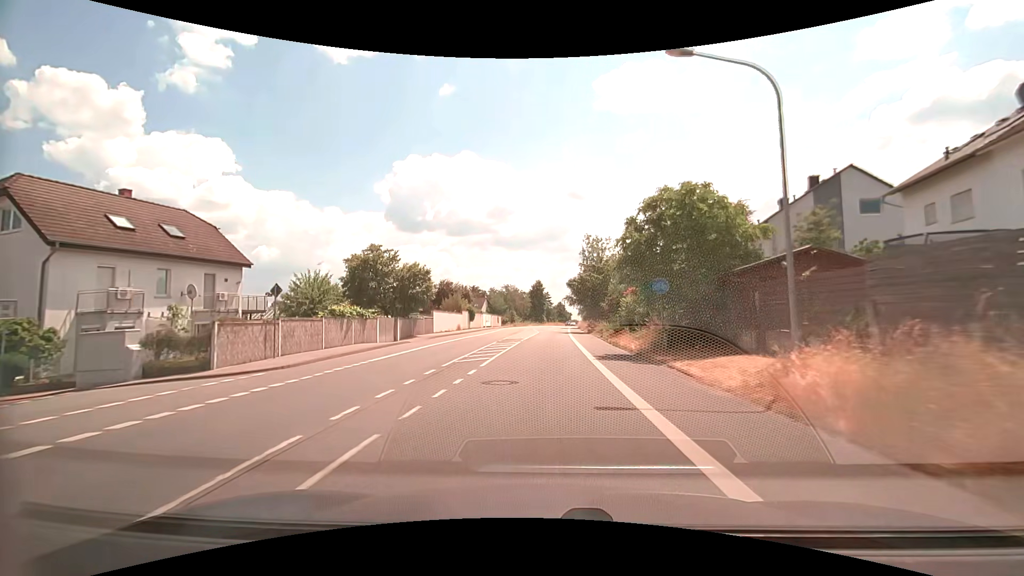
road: primary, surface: asphalt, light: Day
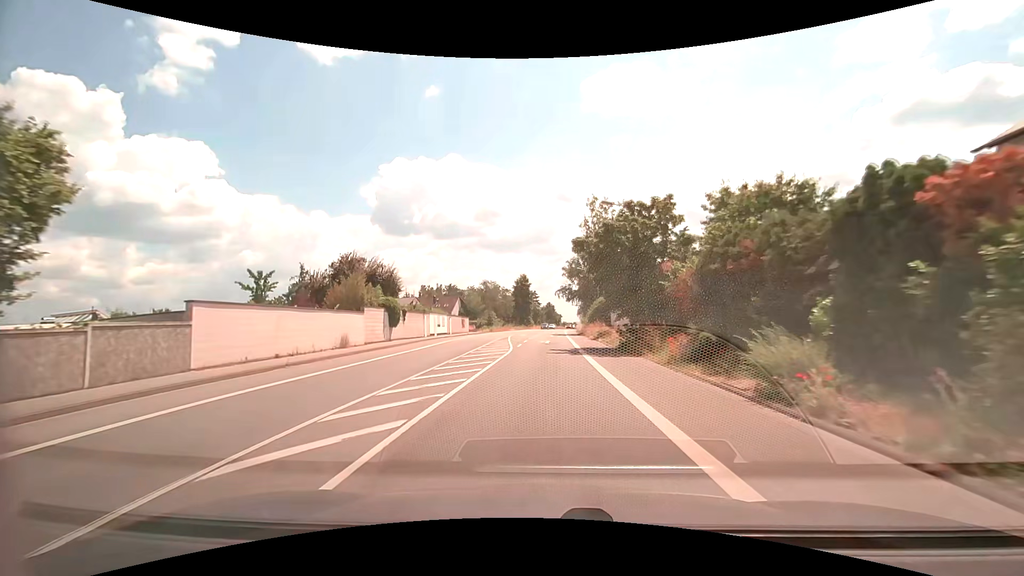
(+0.5, +30.5) m; +2°
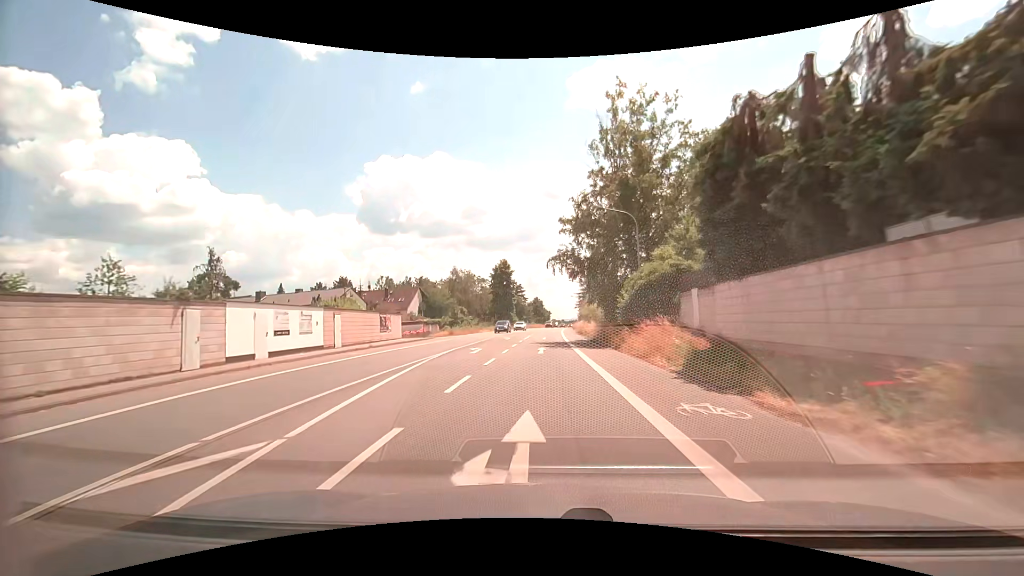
(+0.4, +30.4) m; +2°
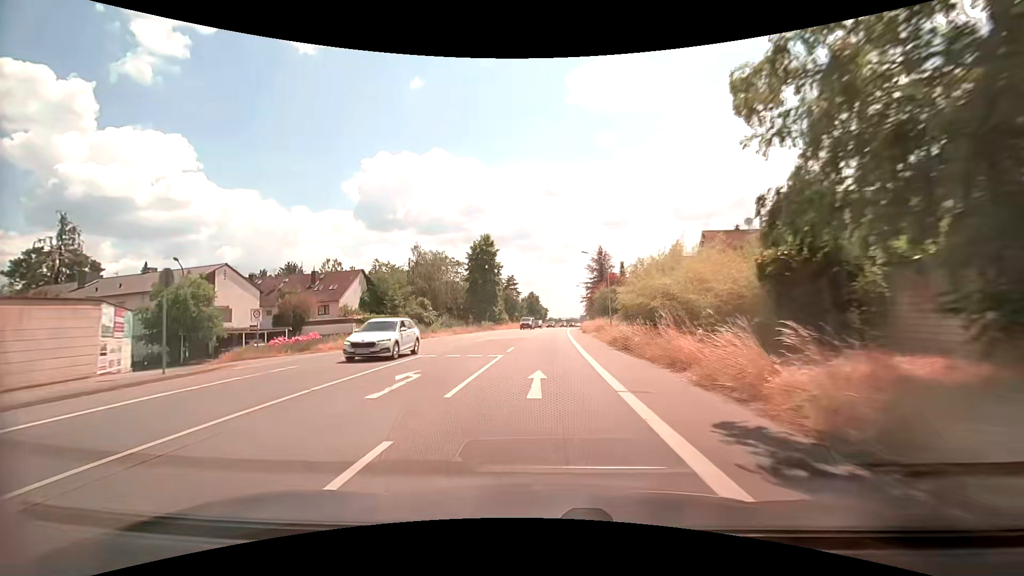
(+0.1, +30.3) m; 0°
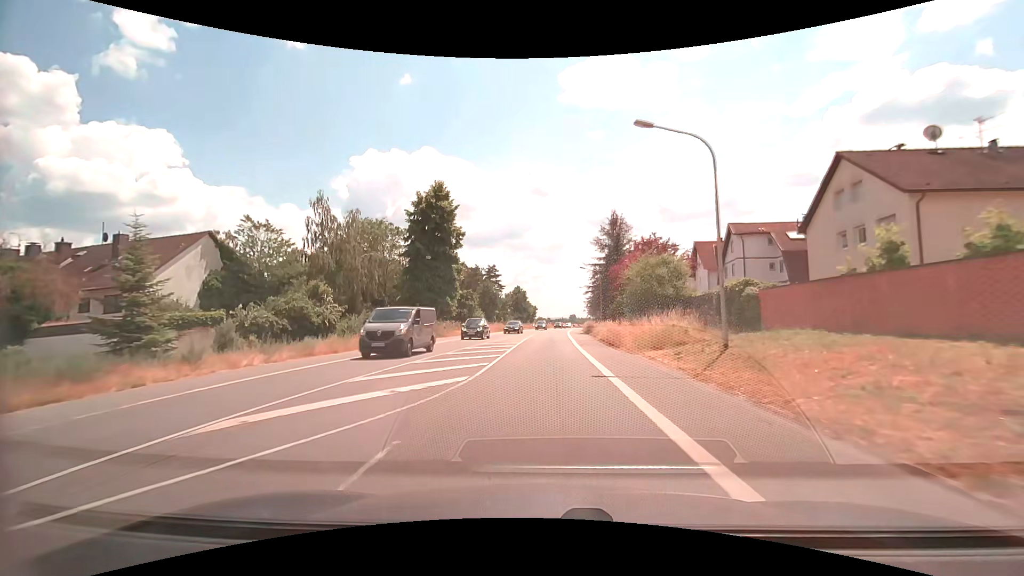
(+0.5, +30.4) m; +2°
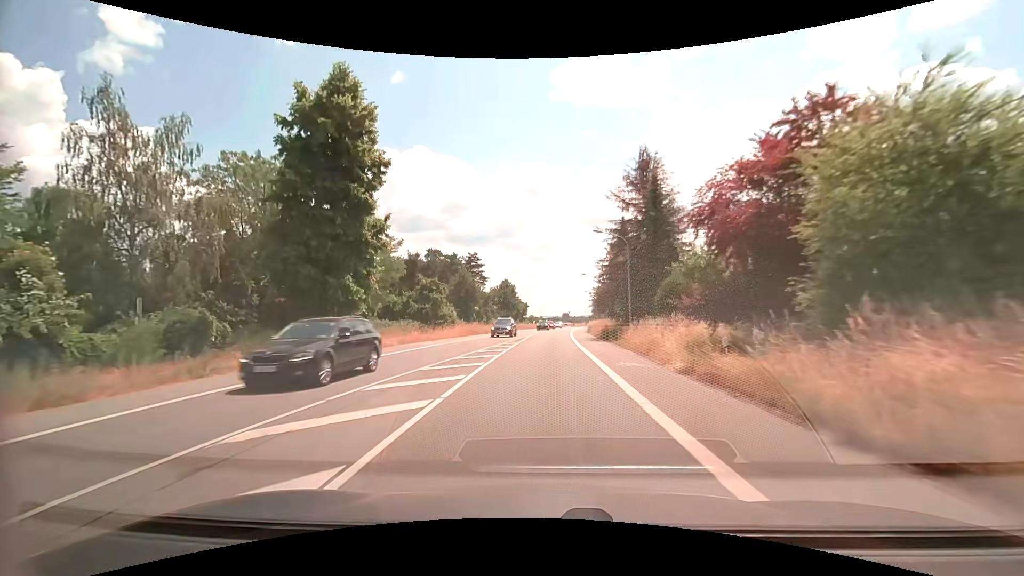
(+0.2, +22.9) m; +1°
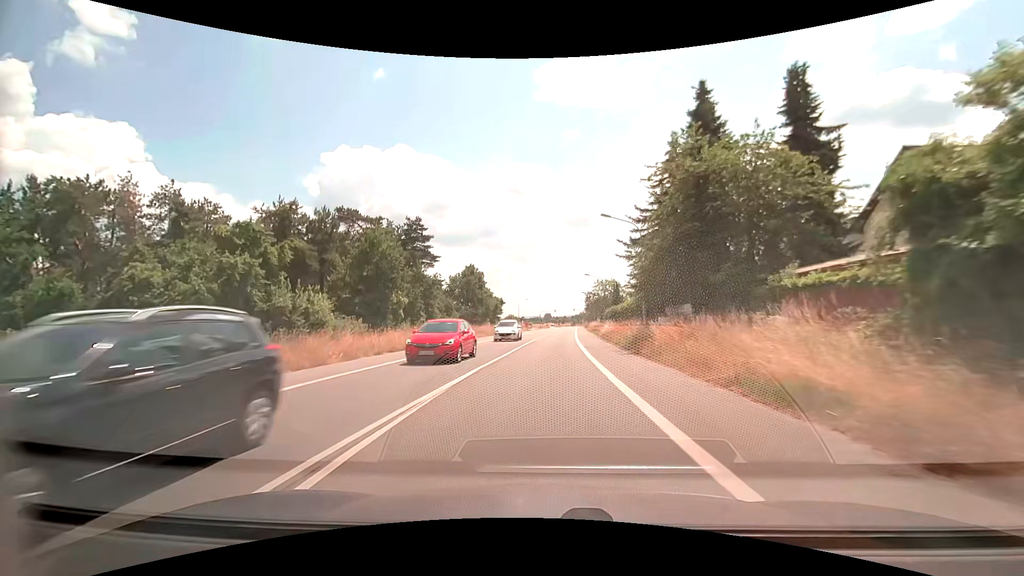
(+0.6, +38.5) m; +2°
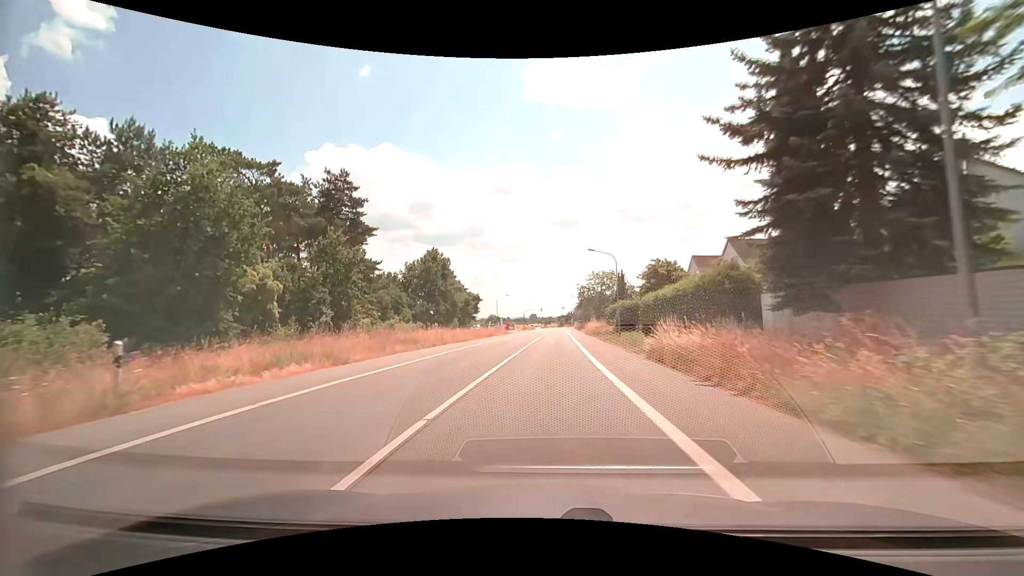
(+0.5, +23.4) m; +2°
